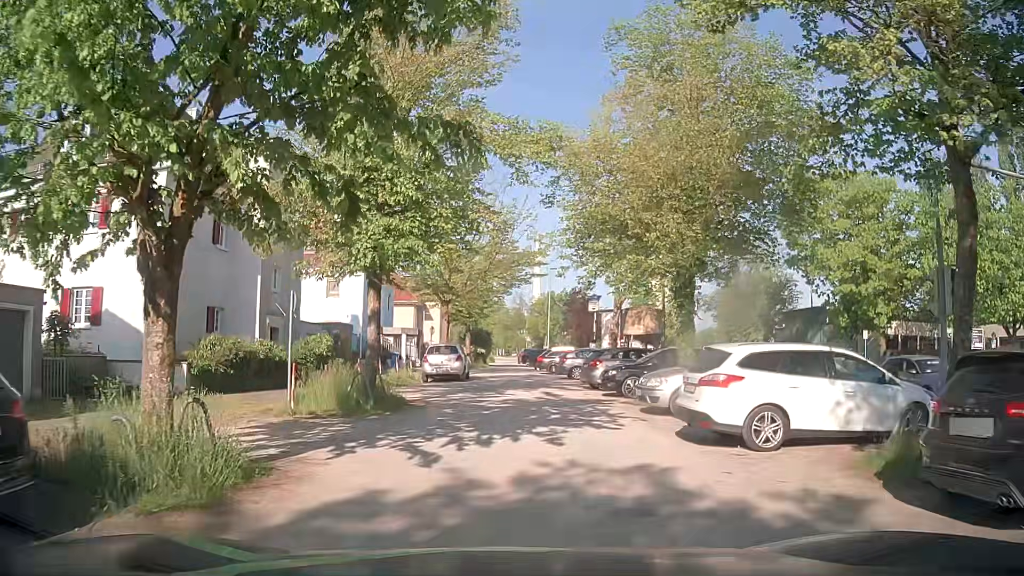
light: Day
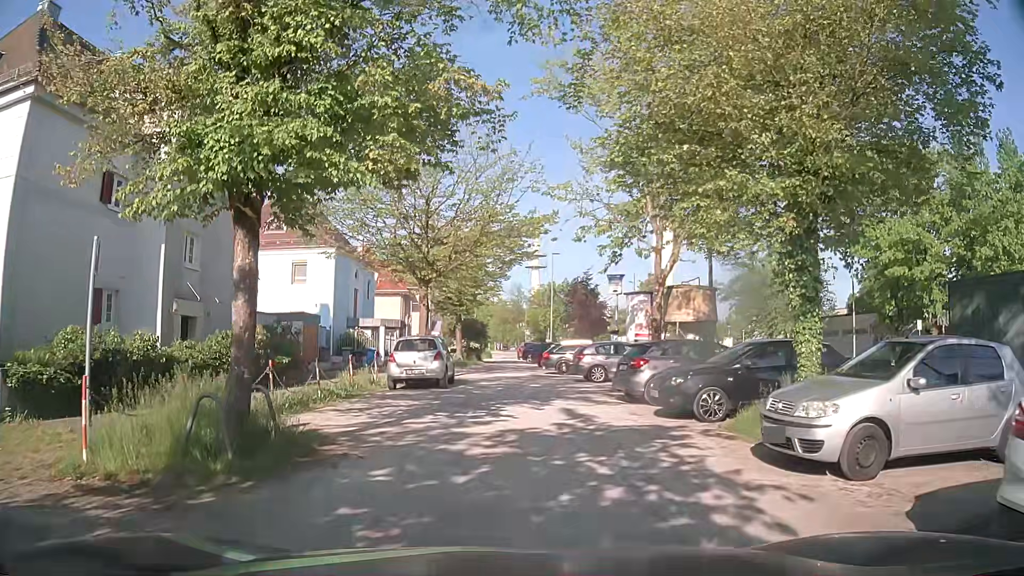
(+0.3, +7.3) m; +2°
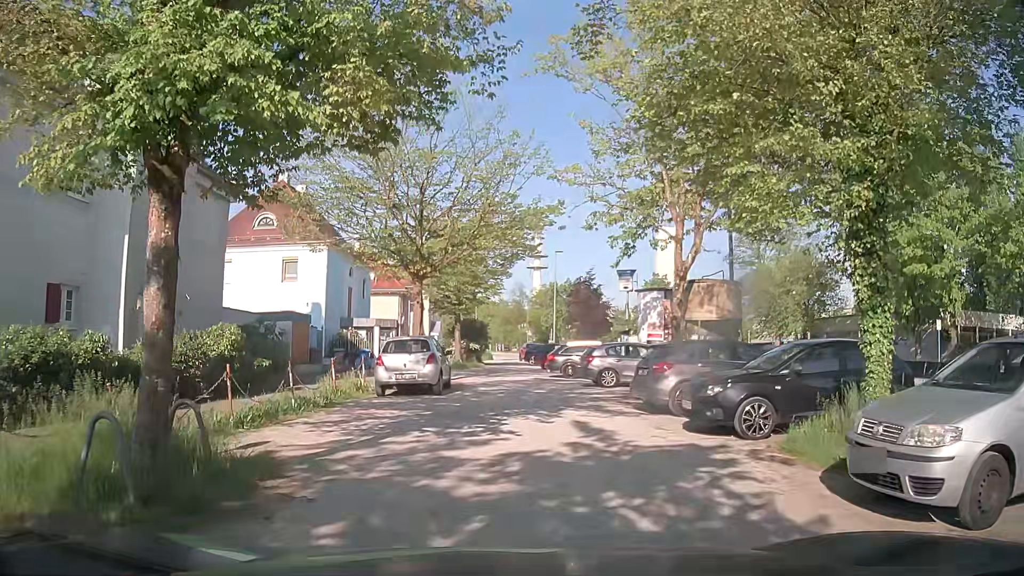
(0.0, +2.0) m; -1°
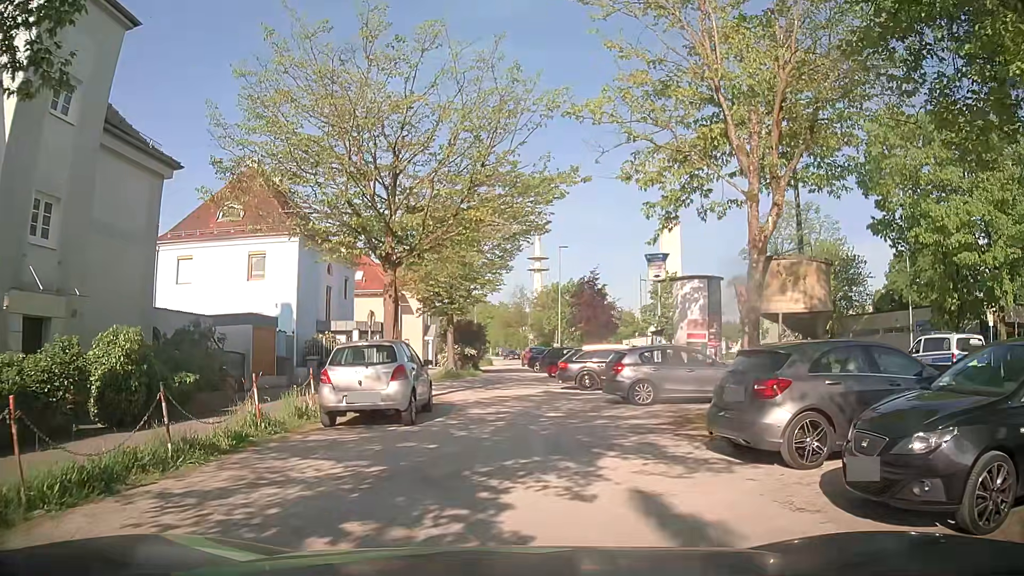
(+0.1, +5.2) m; +1°
